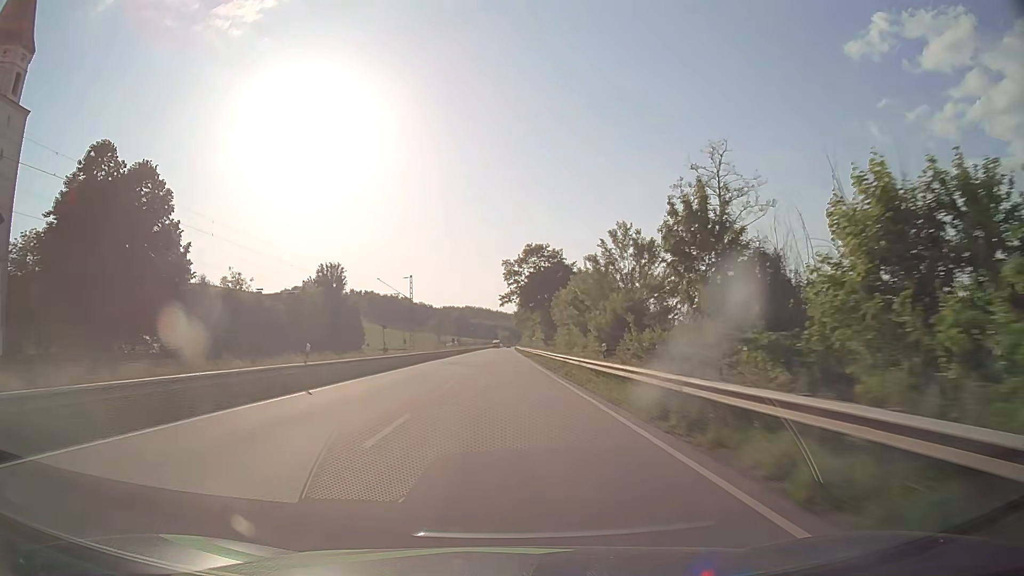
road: primary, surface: asphalt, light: Day
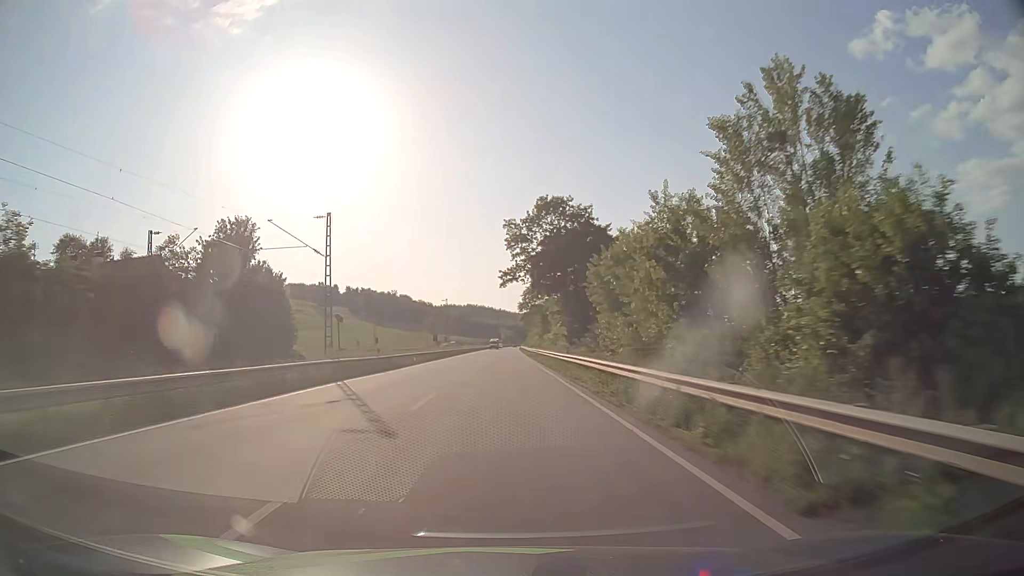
(0.0, +31.6) m; 0°
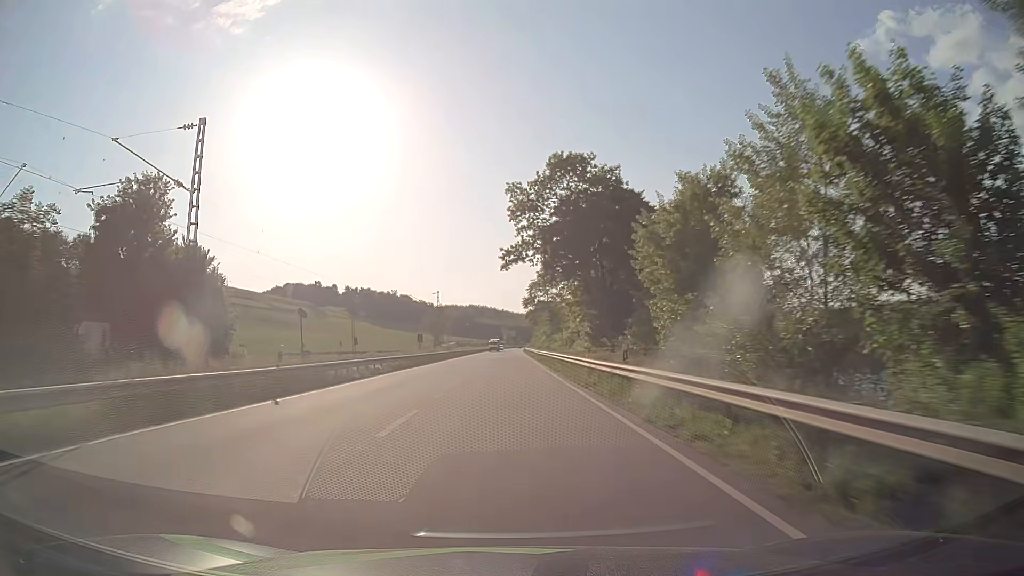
(0.0, +15.8) m; 0°
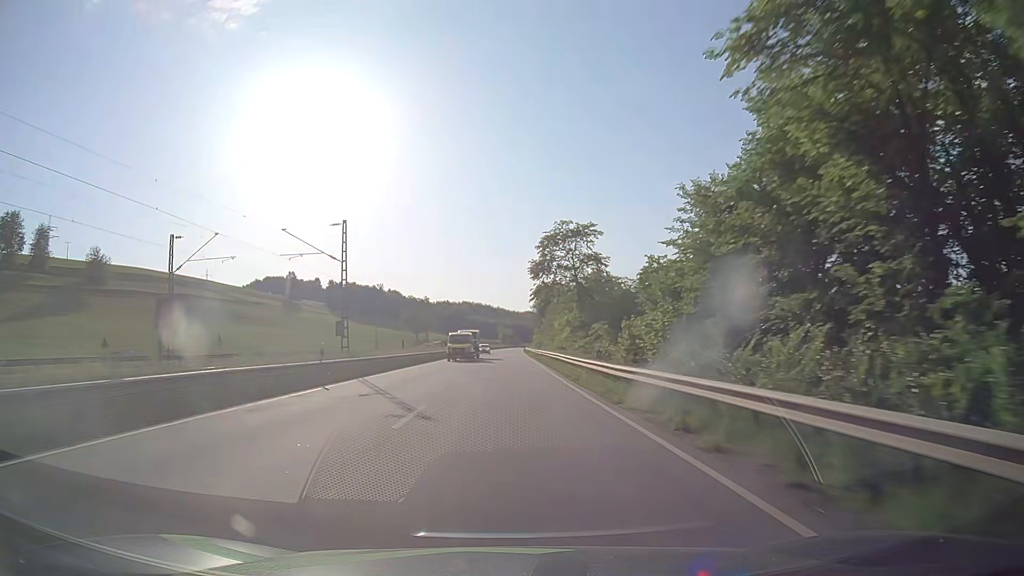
(0.0, +47.4) m; 0°
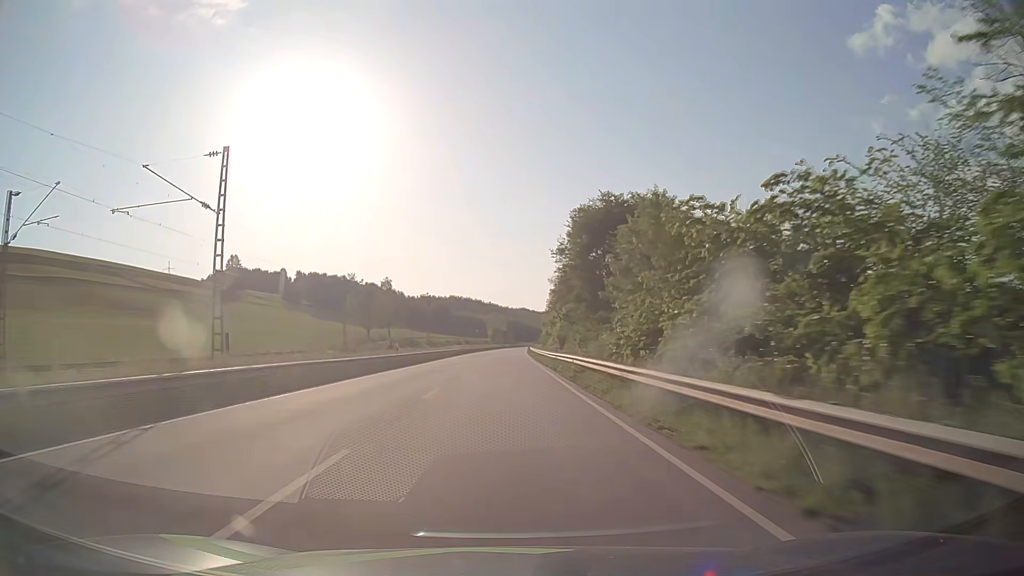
(+0.7, +79.0) m; +1°
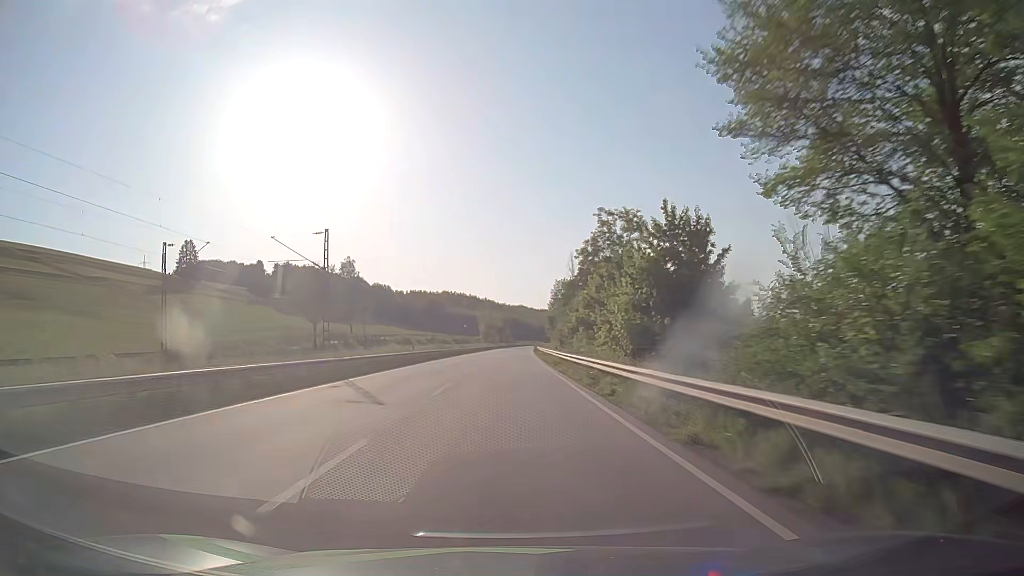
(+0.1, +47.4) m; 0°
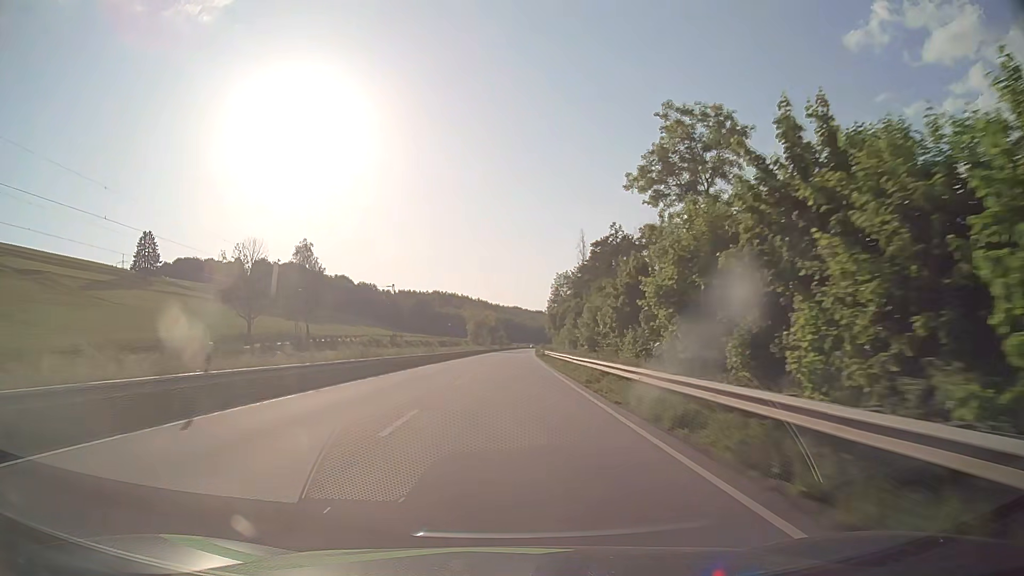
(0.0, +31.6) m; 0°
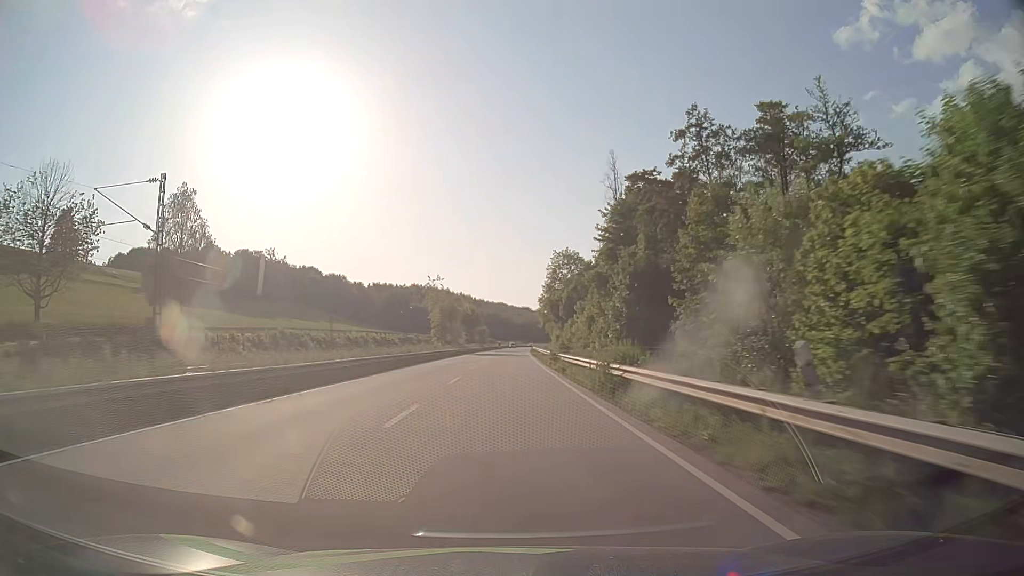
(+0.7, +47.4) m; +1°
(0, +10) (0, +20) (0, +30) (0, +40) (0, +50) (0, +60) (+1, +70) (+1, +80) (+1, +90) (+1, +100) m
